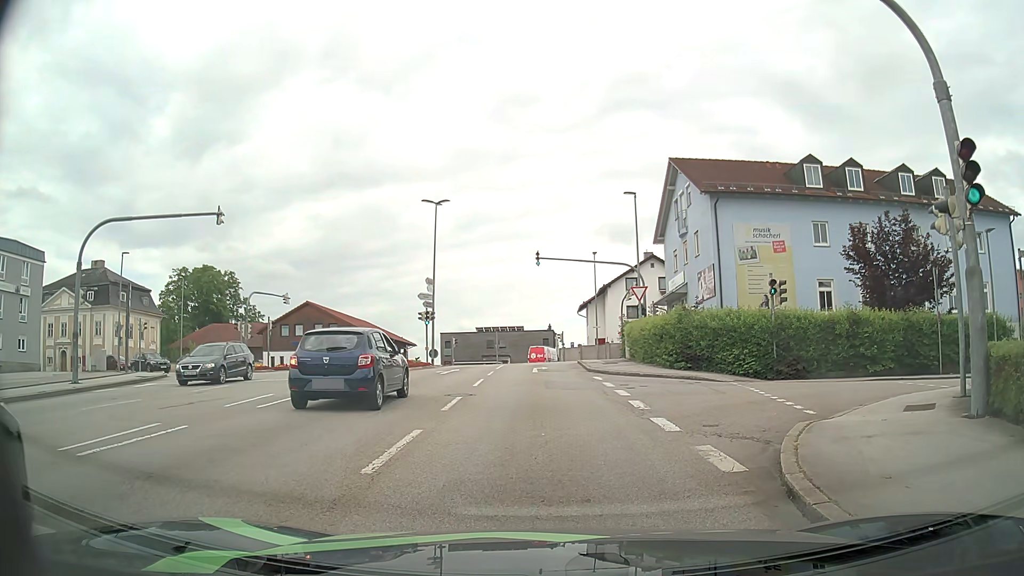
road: tertiary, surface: asphalt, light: Day
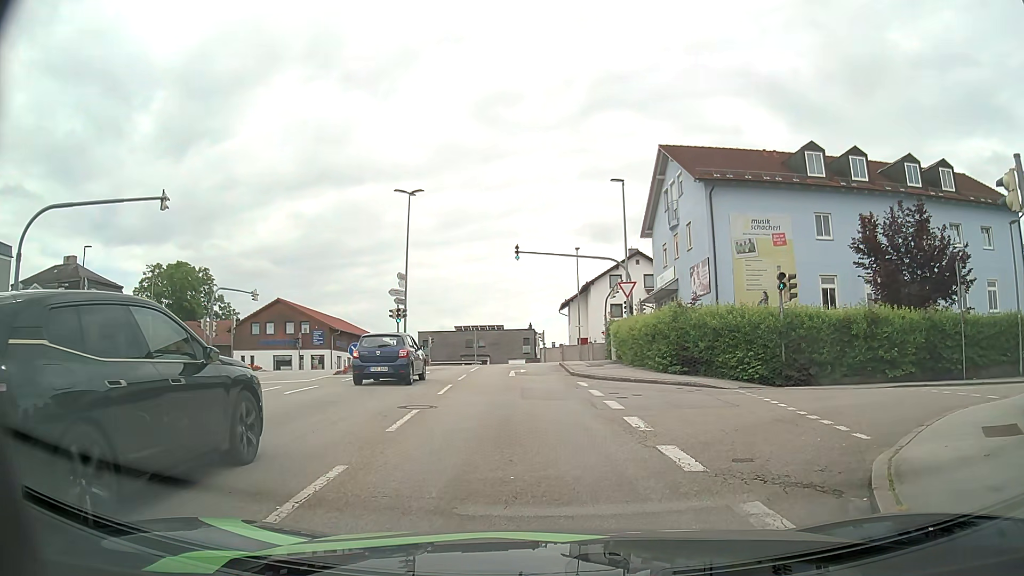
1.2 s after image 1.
(0.0, +2.8) m; +3°
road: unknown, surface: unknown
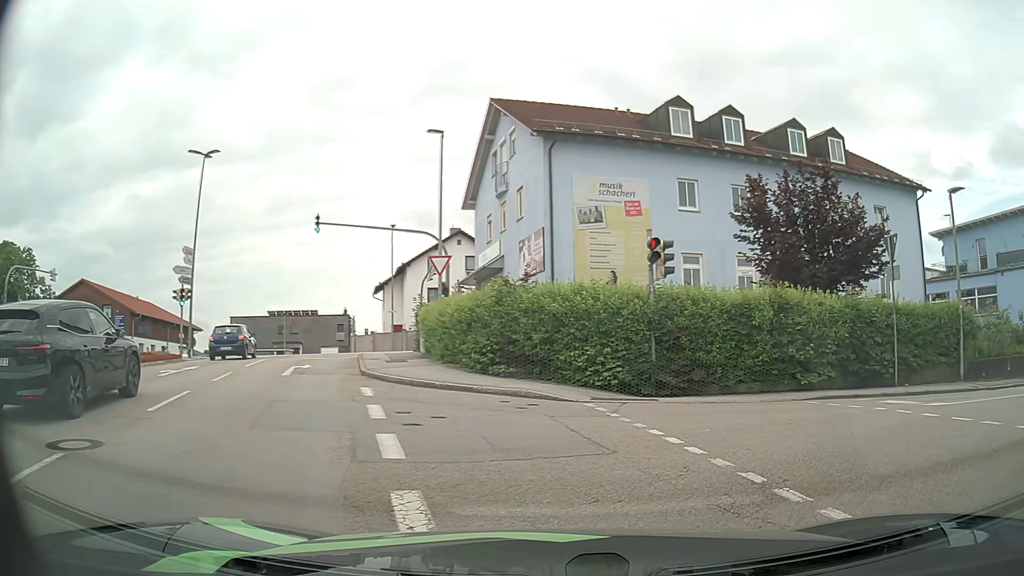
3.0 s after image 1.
(+0.3, +5.9) m; +12°
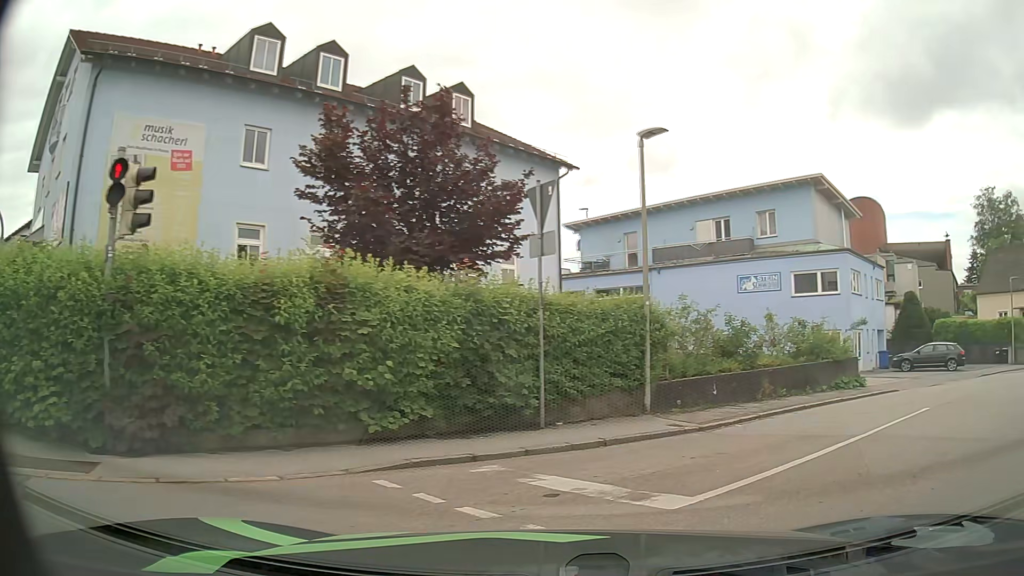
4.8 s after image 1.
(+1.8, +6.5) m; +33°
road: residential
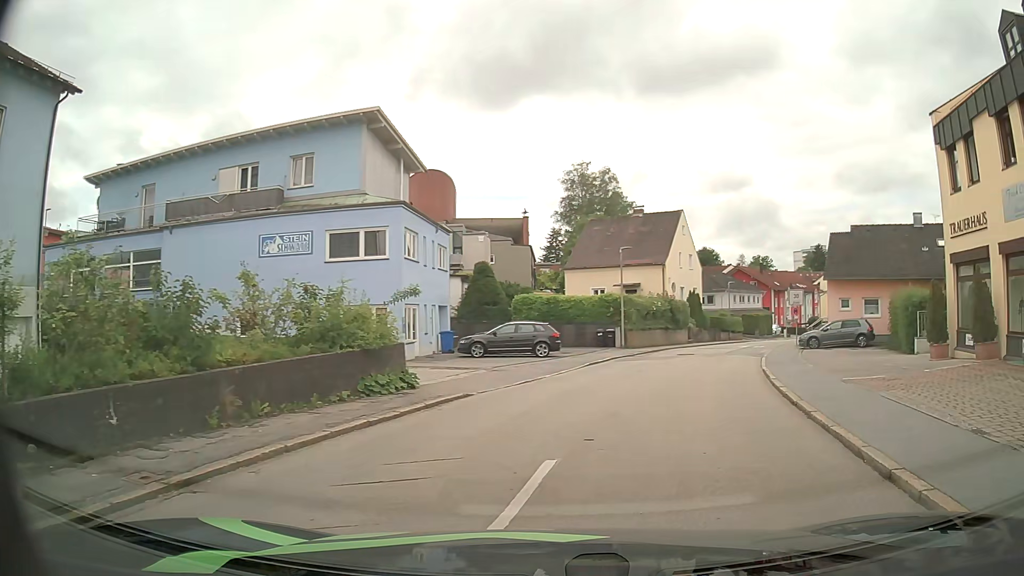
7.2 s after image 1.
(+2.6, +6.9) m; +38°
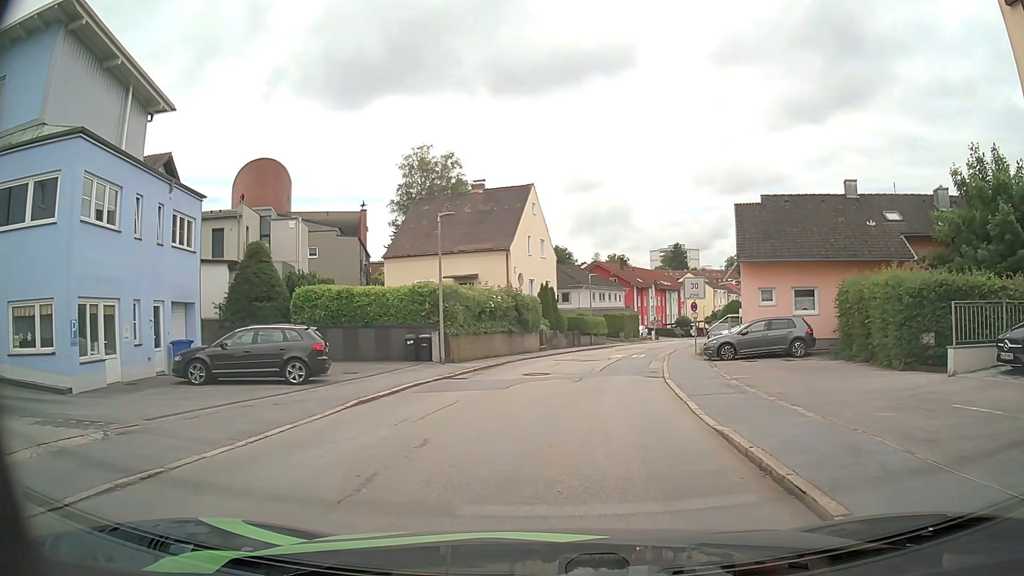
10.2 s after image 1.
(+2.0, +11.3) m; +13°
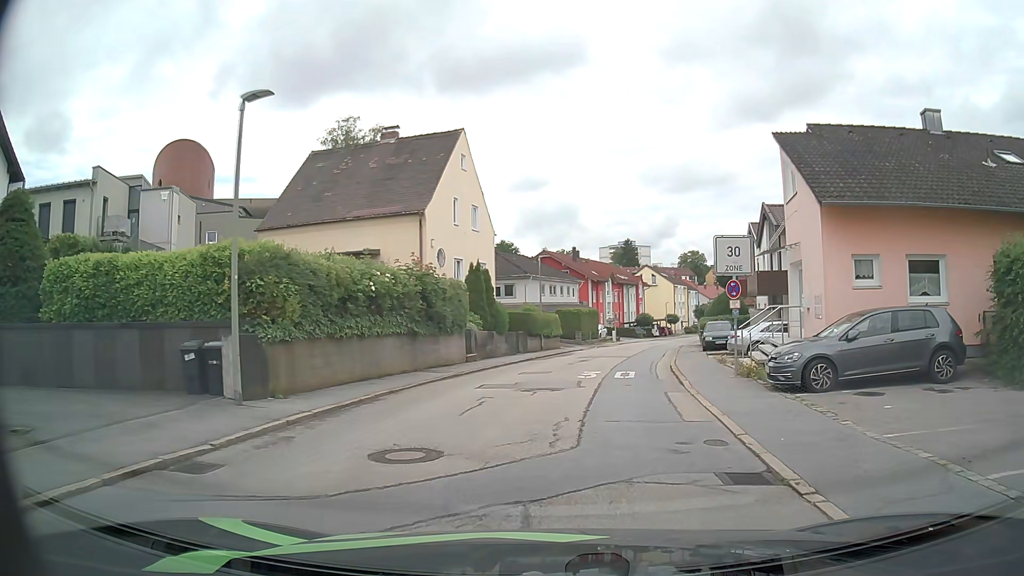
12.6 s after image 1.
(+0.4, +12.7) m; +5°
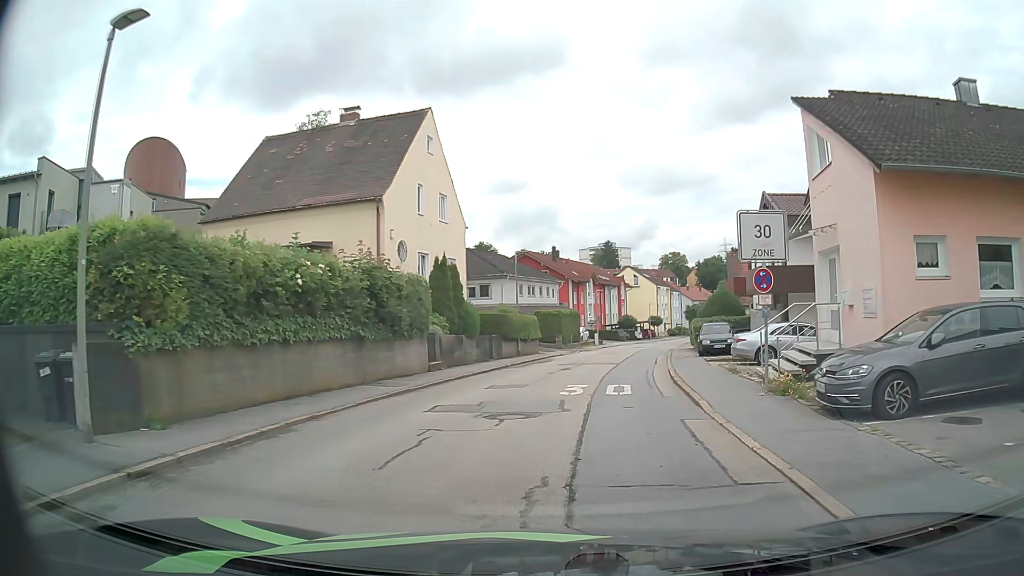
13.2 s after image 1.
(0.0, +3.7) m; +1°
(0, +10) (+1, +20) (+3, +30) (+5, +40) (+7, +49) (+10, +59) (+12, +69) (+15, +78) (+17, +88) (+20, +98) m
